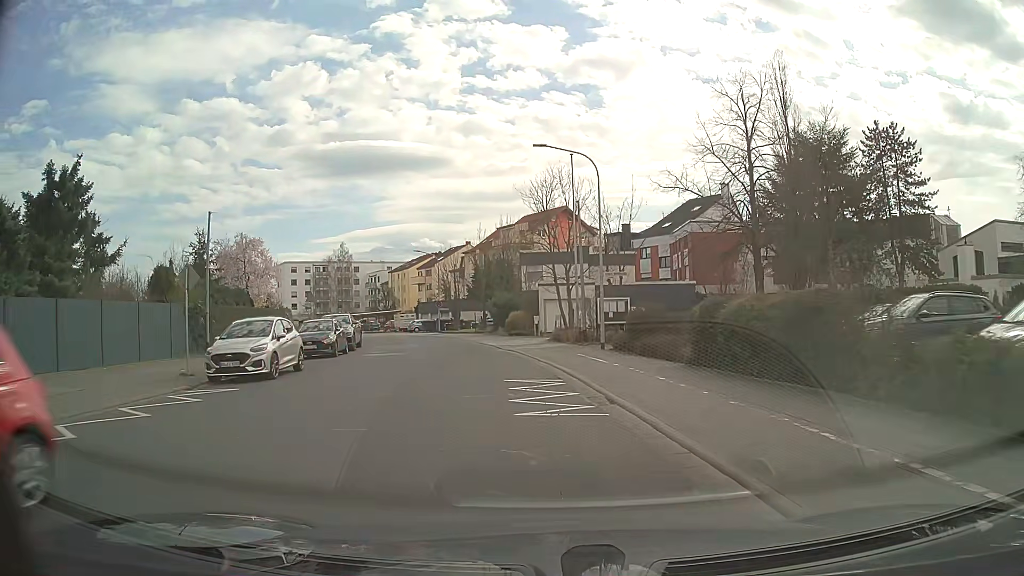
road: tertiary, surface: asphalt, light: Day
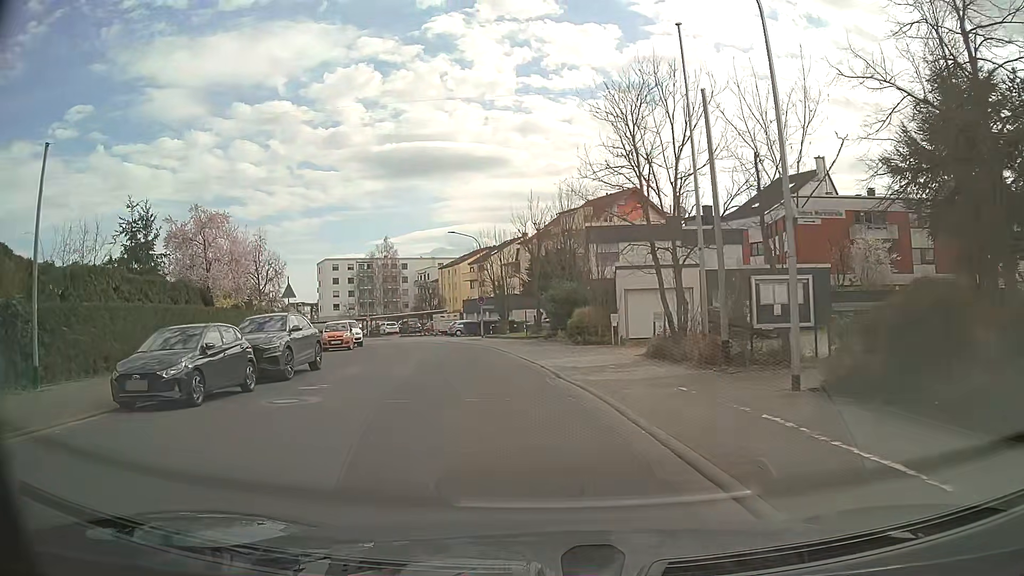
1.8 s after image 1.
(-0.7, +14.3) m; -6°
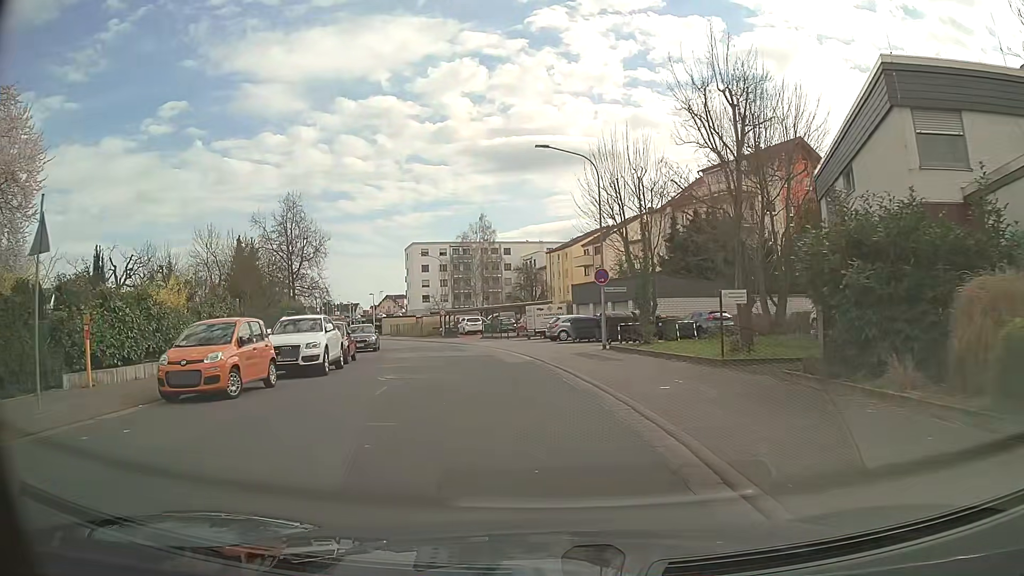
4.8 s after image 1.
(-1.9, +23.8) m; -9°
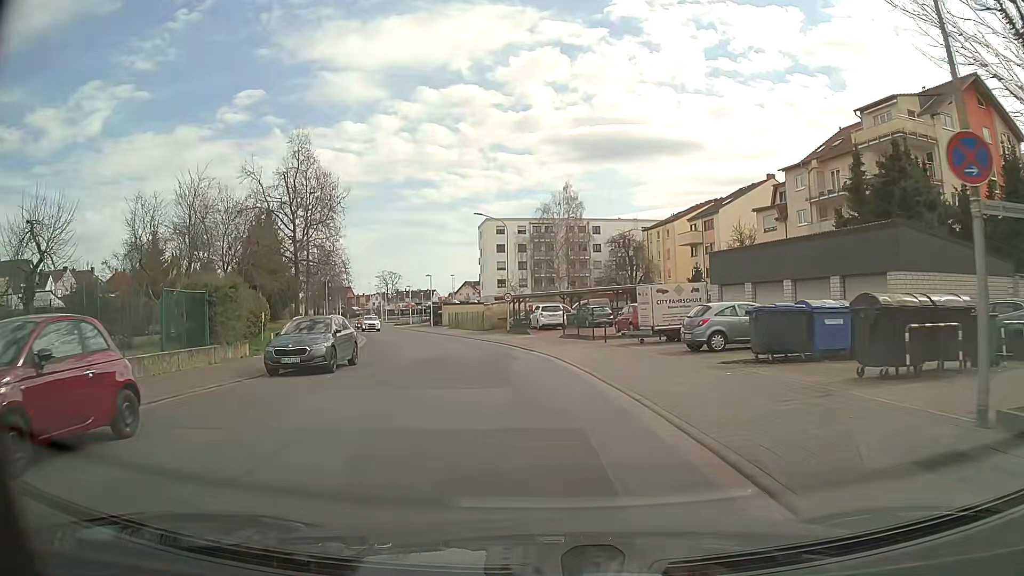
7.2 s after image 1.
(-1.3, +19.1) m; -8°
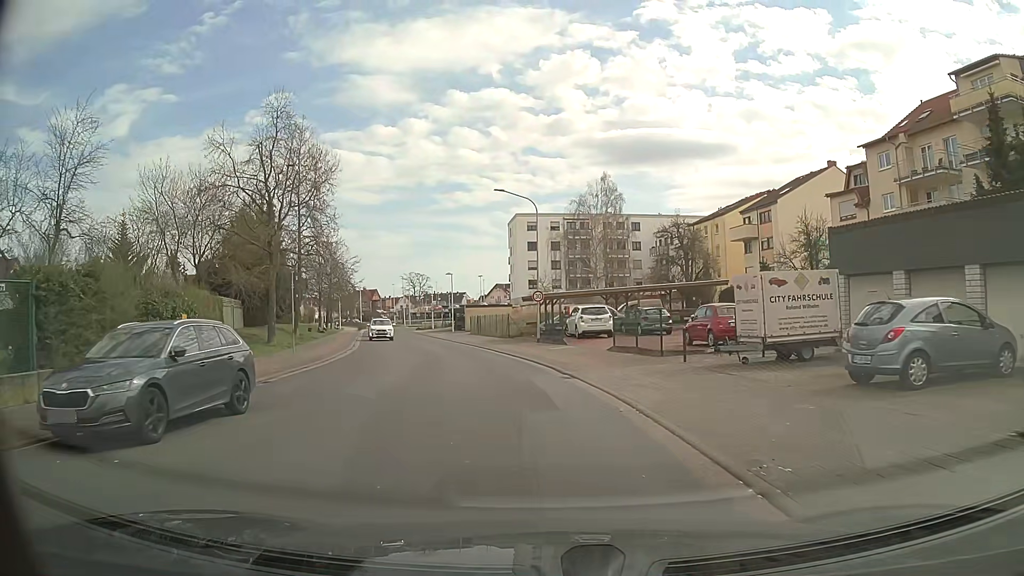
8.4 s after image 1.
(-0.3, +9.7) m; -3°
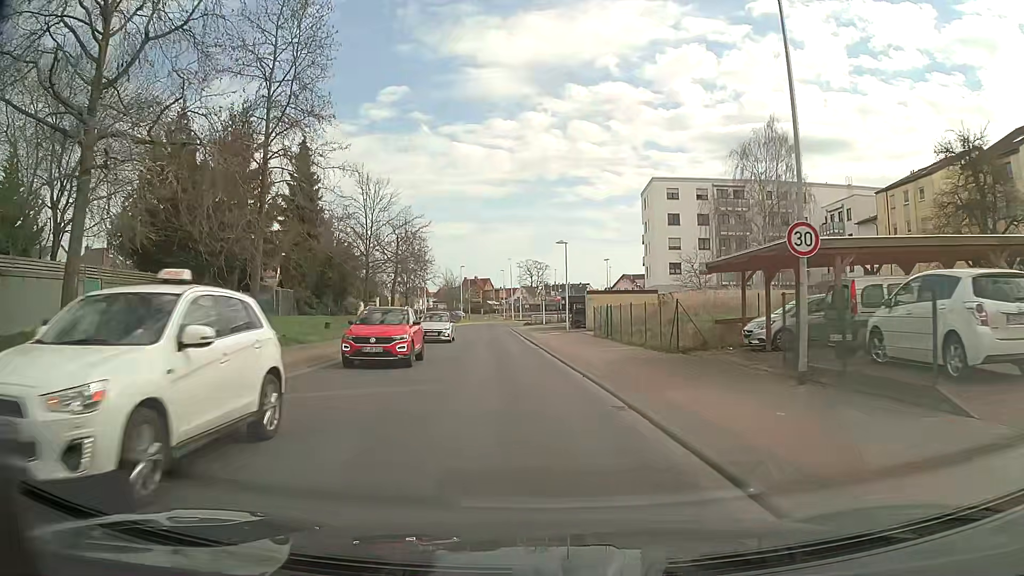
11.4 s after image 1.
(-2.1, +24.2) m; -11°
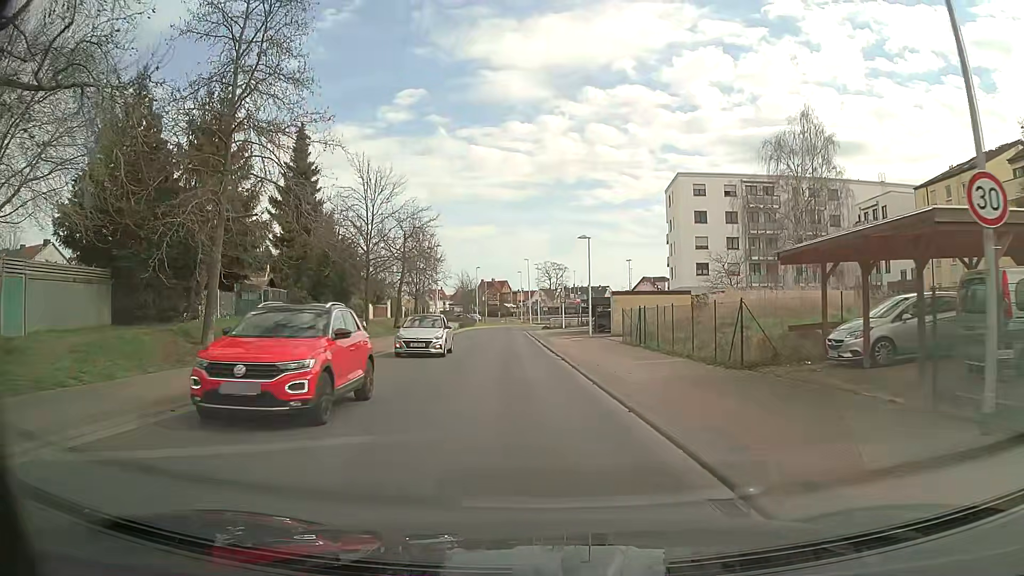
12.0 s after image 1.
(-0.1, +4.9) m; -1°
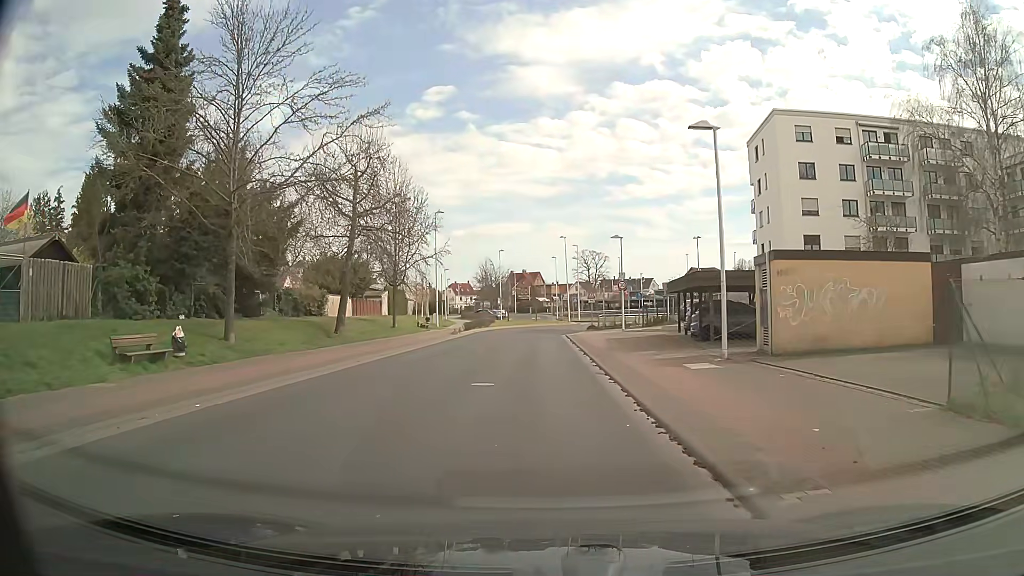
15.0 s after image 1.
(-0.9, +24.0) m; -3°
(0, +10) (0, +20) (-1, +30) (-1, +40) (0, +50) (+2, +60) (+6, +69) (+12, +77) (+19, +83) (+28, +87) m
